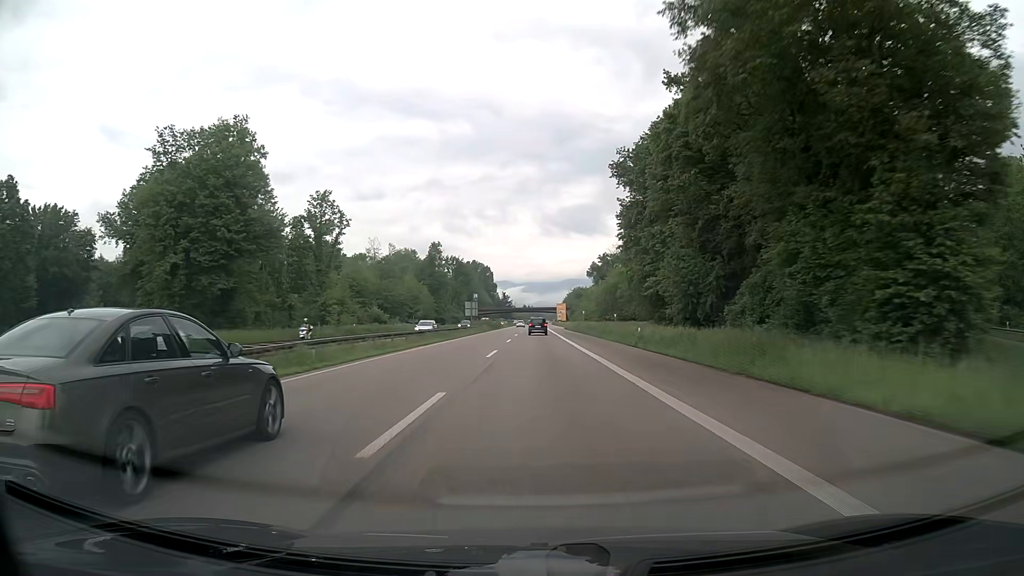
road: trunk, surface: asphalt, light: Day
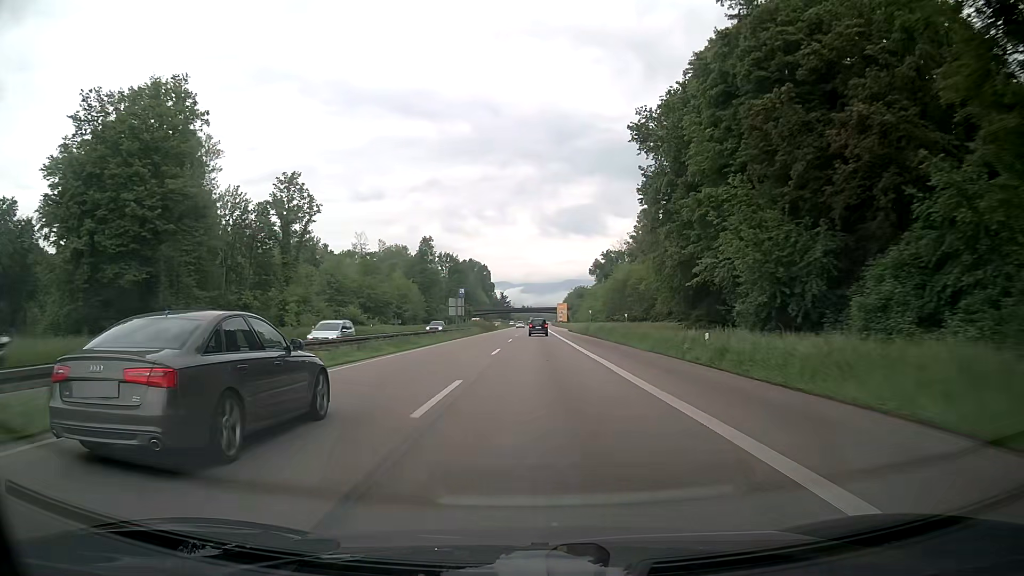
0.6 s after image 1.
(+0.1, +15.3) m; 0°
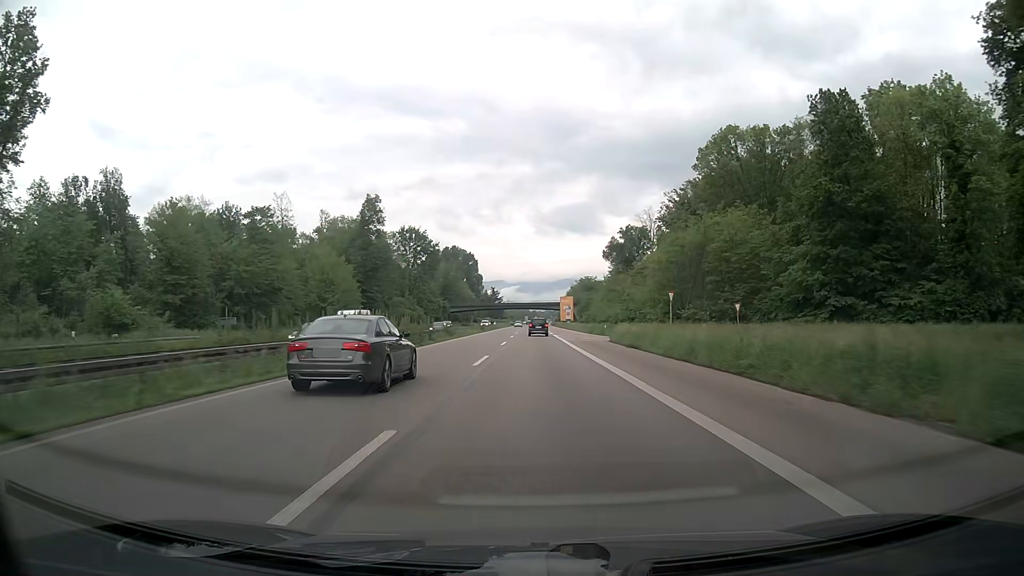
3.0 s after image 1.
(+0.2, +61.2) m; 0°
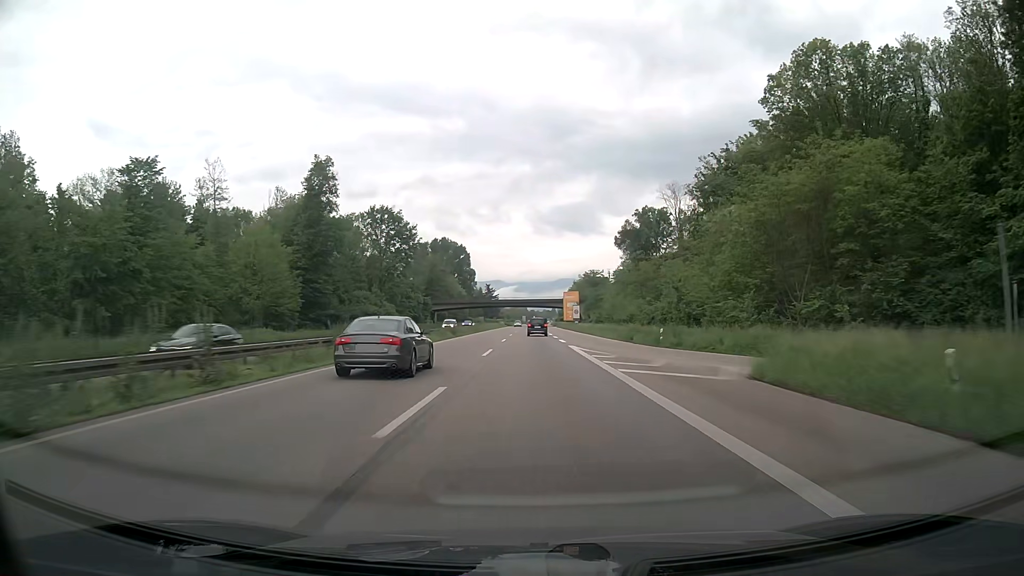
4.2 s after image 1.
(+0.1, +30.6) m; 0°
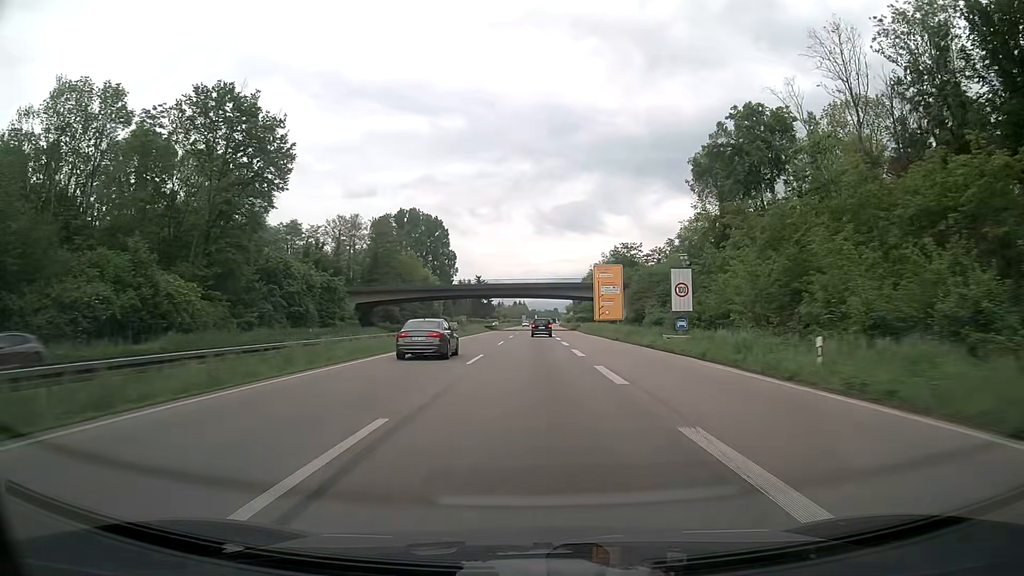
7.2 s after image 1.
(-0.3, +76.6) m; 0°
(0, +10) (0, +20) (0, +30) (0, +40) (0, +50) (0, +60) (0, +70) (0, +80) (0, +90) (0, +100) m
